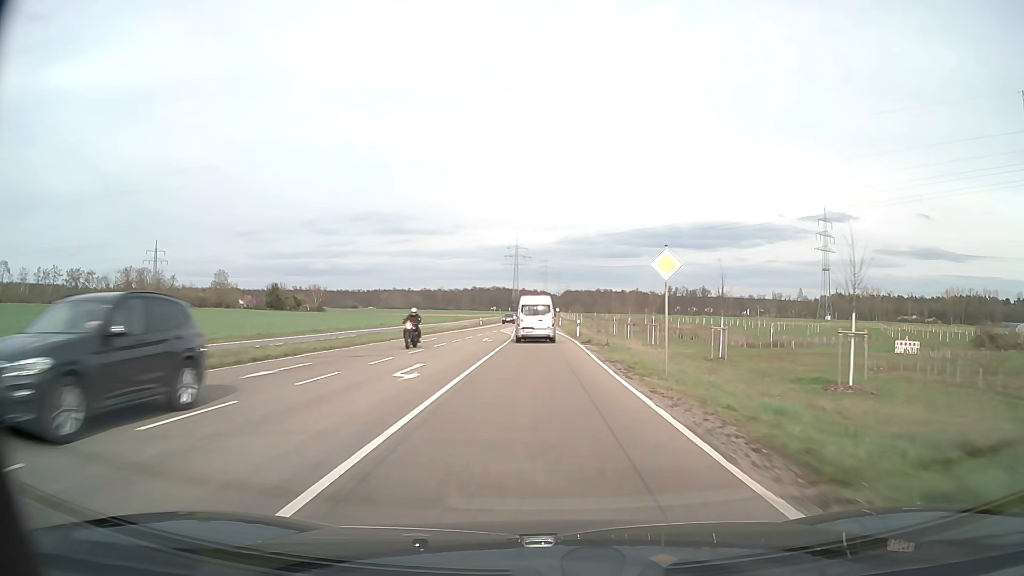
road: secondary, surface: asphalt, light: Day
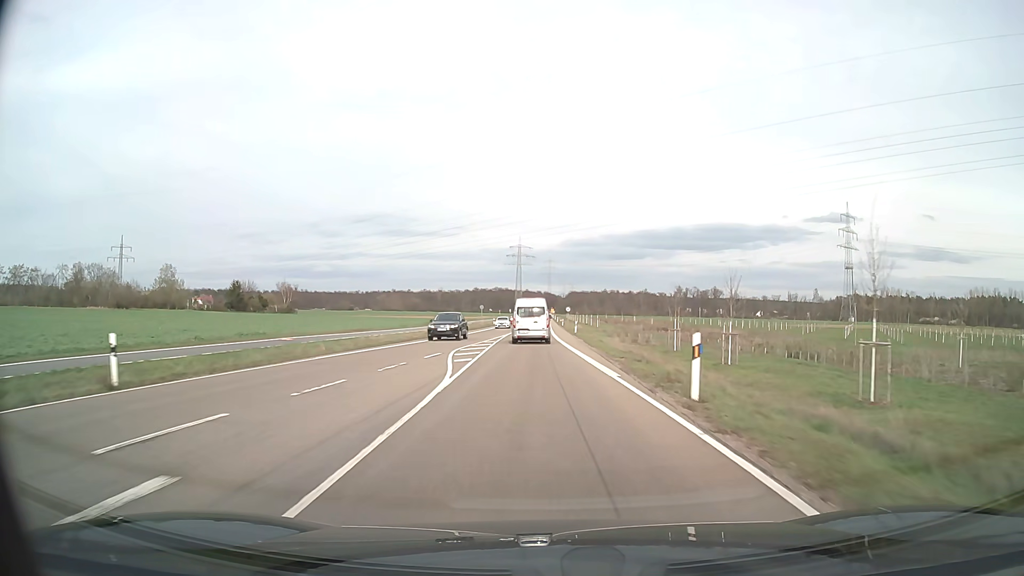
(0.0, +35.6) m; 0°
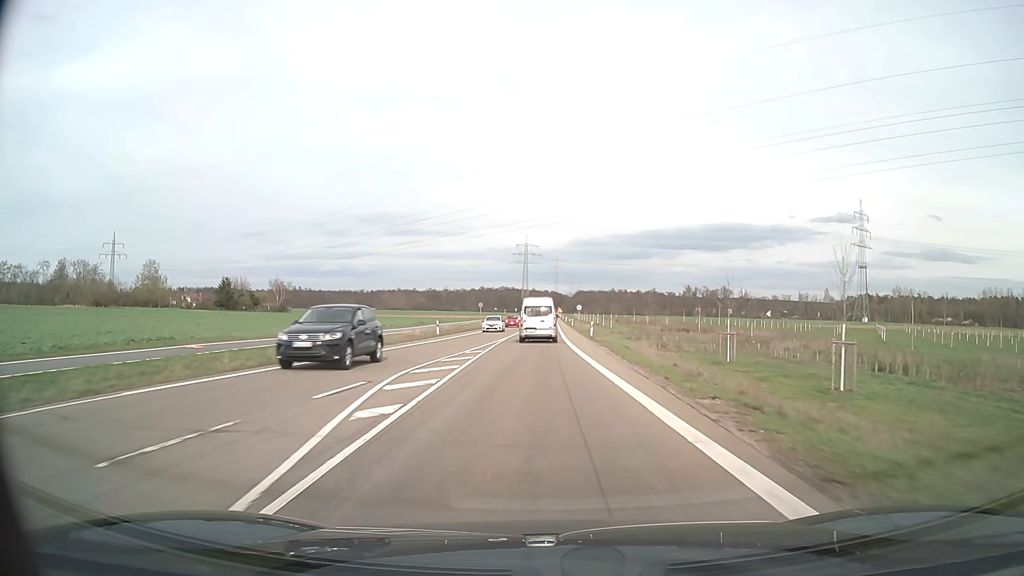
(0.0, +12.0) m; 0°
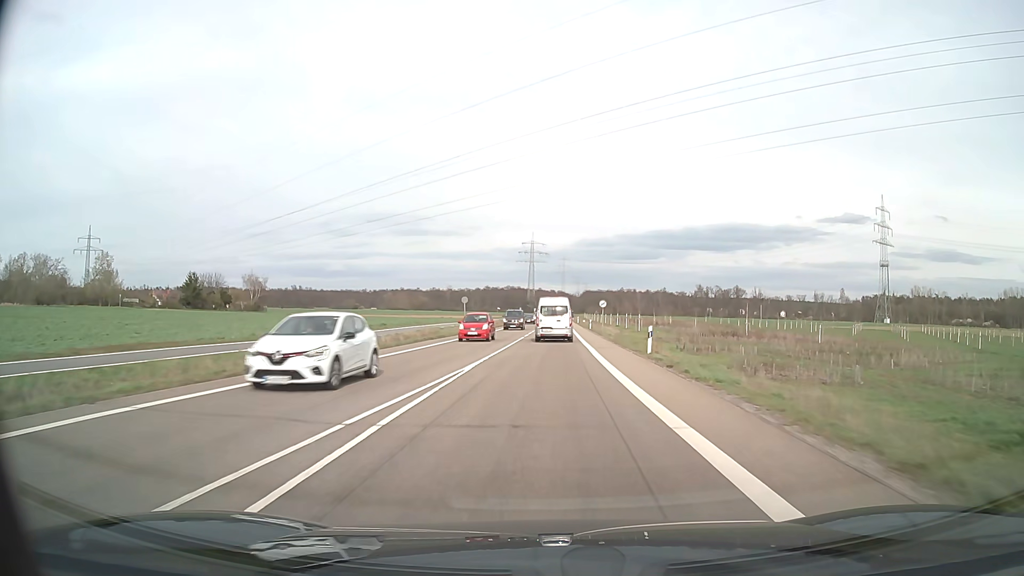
(-0.2, +24.3) m; -1°
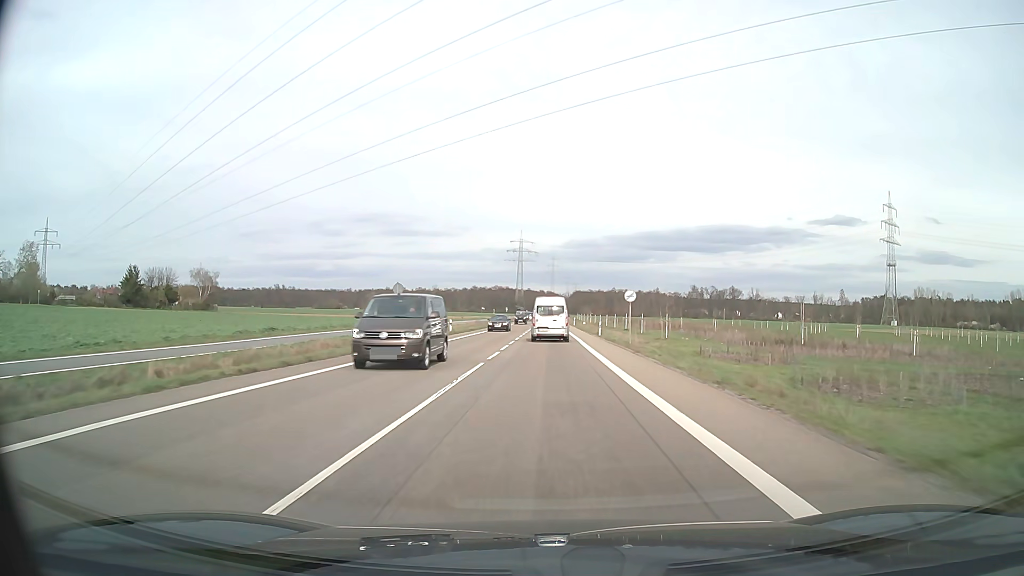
(+0.2, +24.6) m; +1°
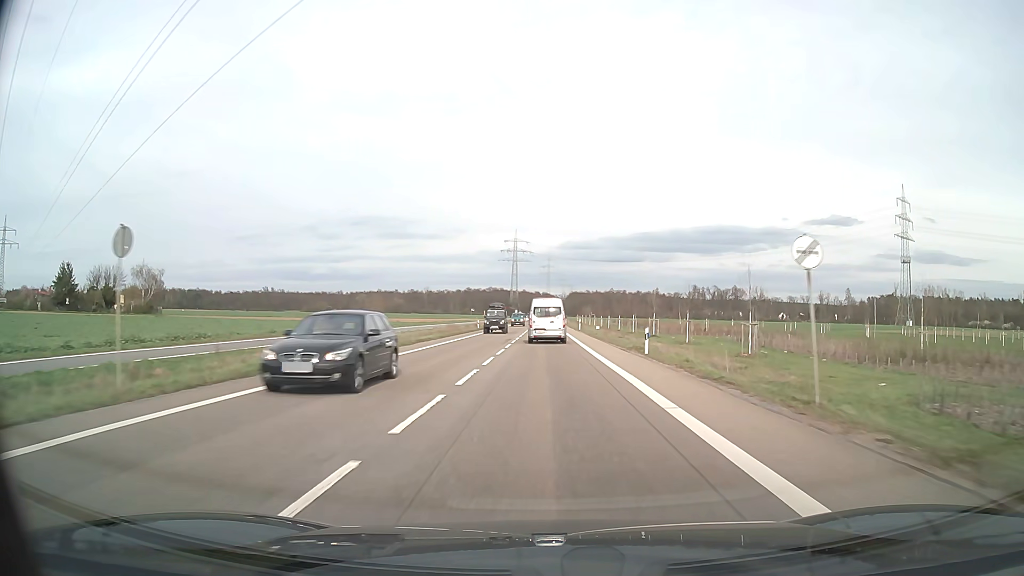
(+0.1, +24.9) m; 0°
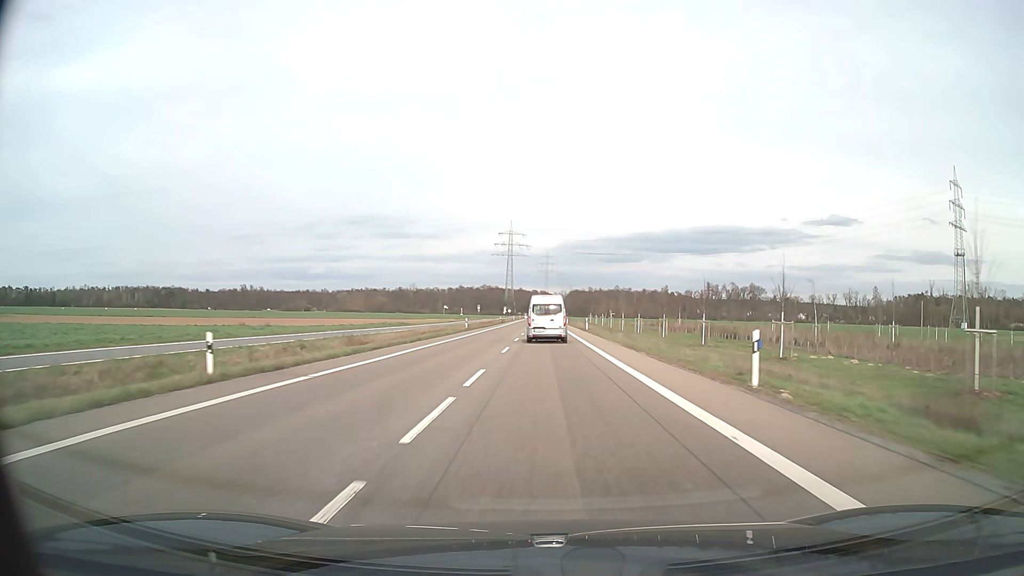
(0.0, +63.4) m; 0°
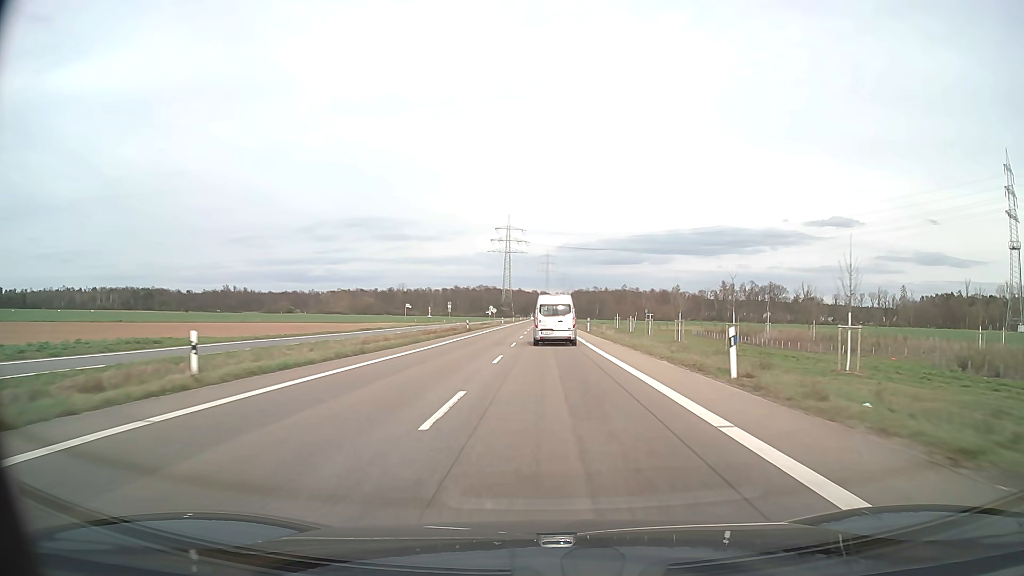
(0.0, +51.0) m; 0°
(0, +10) (0, +20) (0, +30) (0, +40) (0, +50) (0, +60) (0, +70) (0, +80) (0, +90) (0, +100) m
